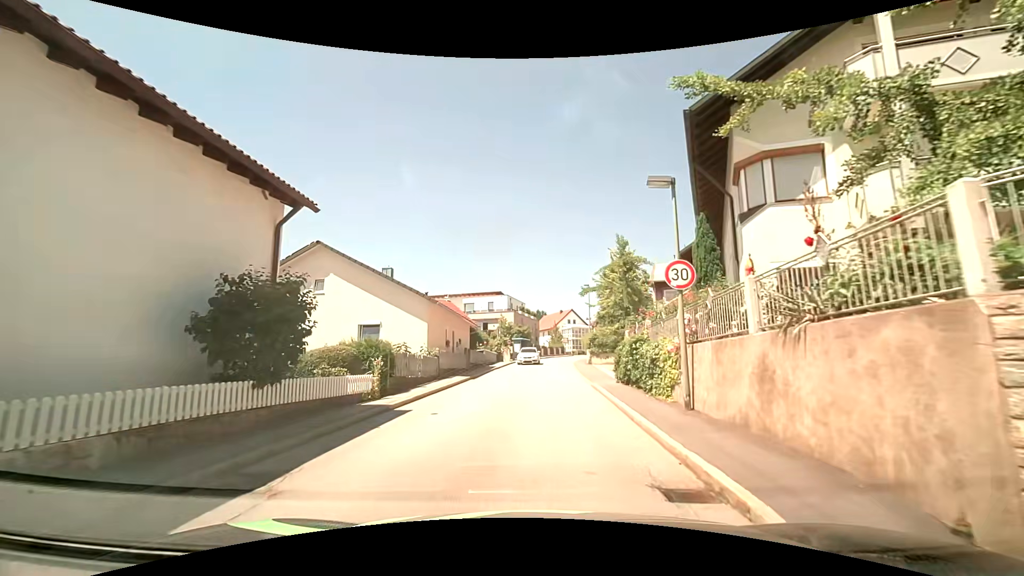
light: Day
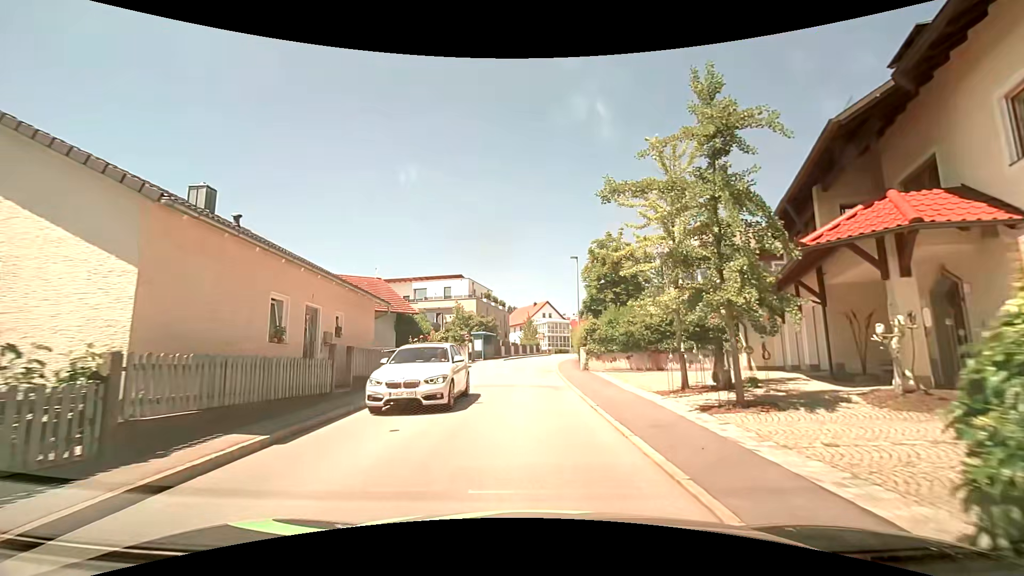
(+0.5, +15.9) m; +4°
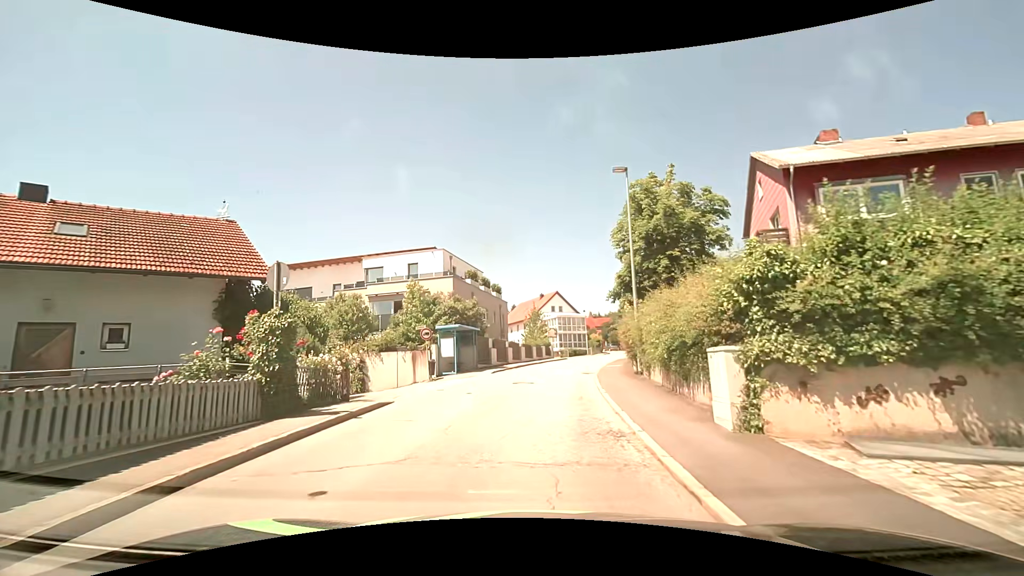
(-0.2, +19.3) m; -1°
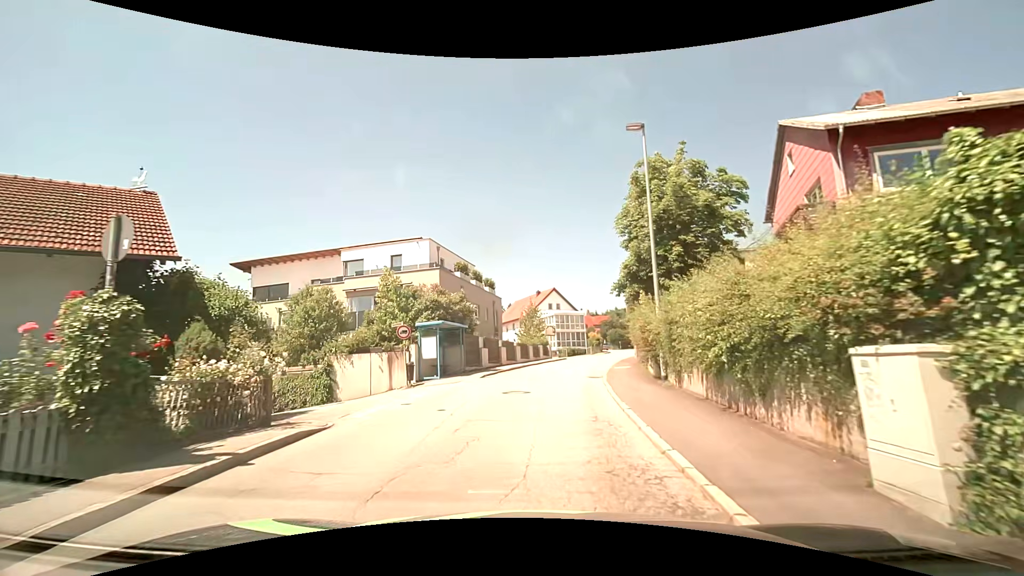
(0.0, +3.8) m; +1°
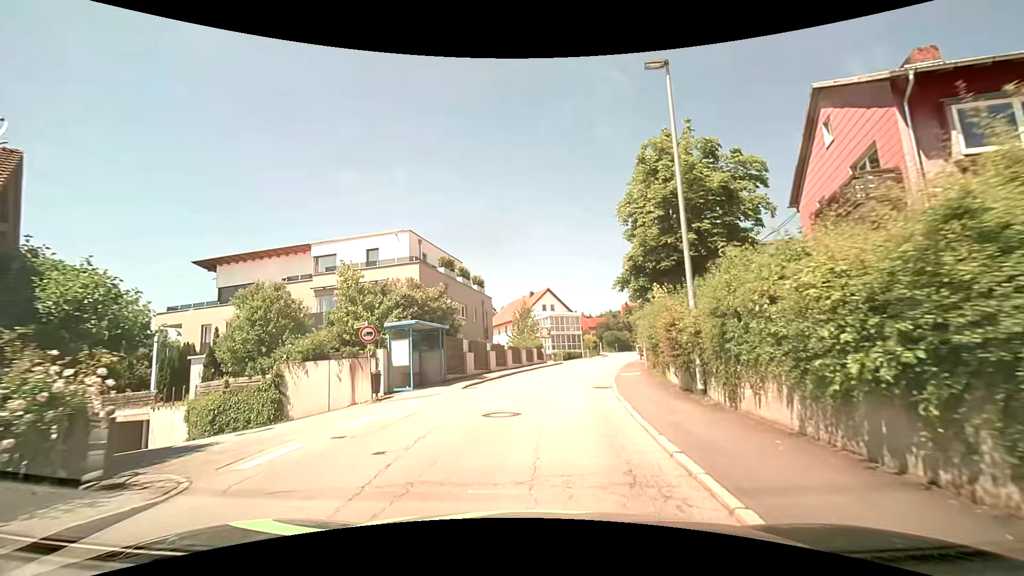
(0.0, +3.8) m; +1°
(0, +10) (+1, +20) (+3, +30) (+5, +40) (+8, +49) (+10, +59) (+12, +69) (+14, +78) (+15, +88) (+13, +98) m
